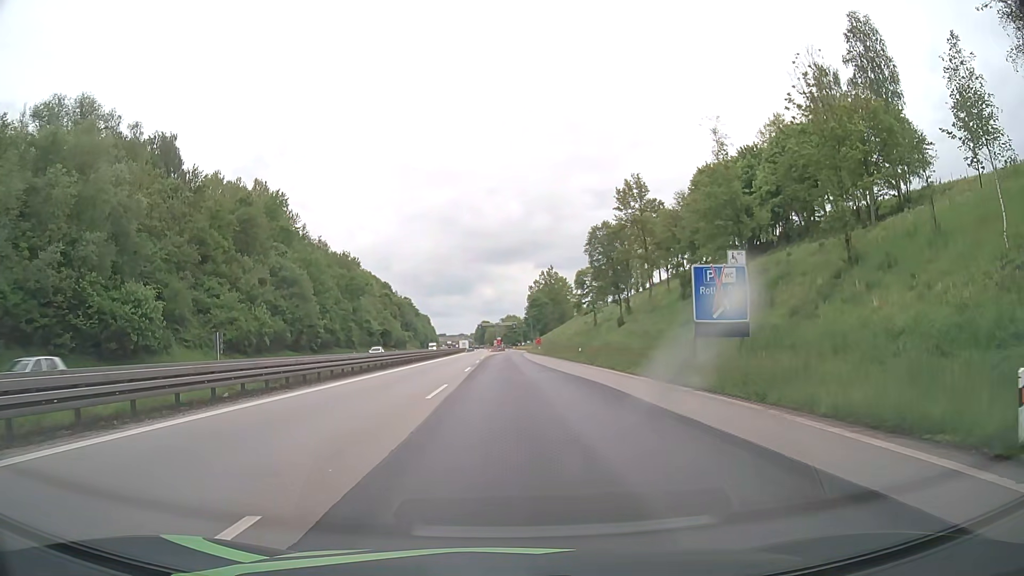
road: motorway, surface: asphalt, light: Day
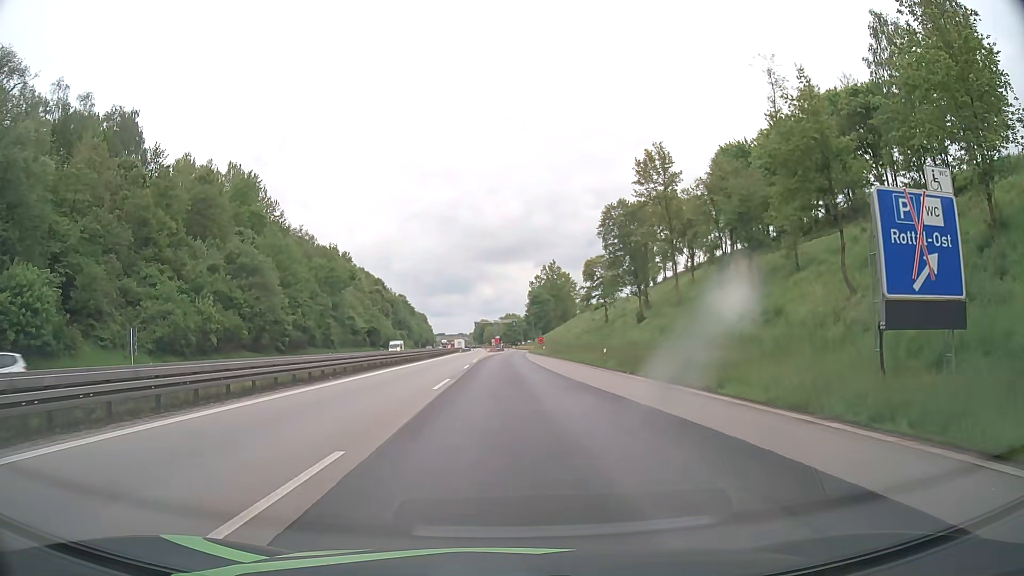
(-0.1, +14.8) m; 0°
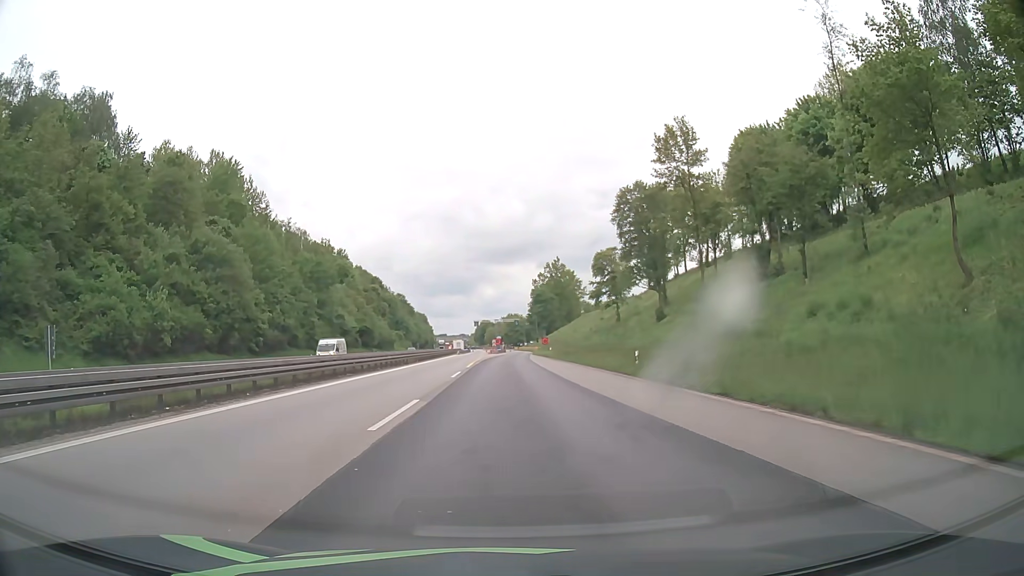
(0.0, +9.9) m; 0°
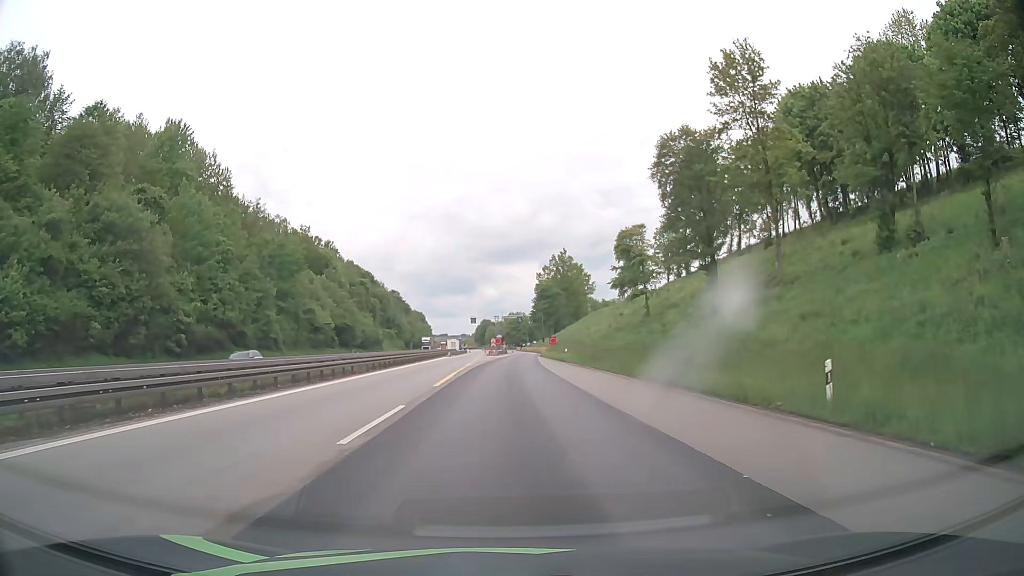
(-0.1, +19.7) m; 0°
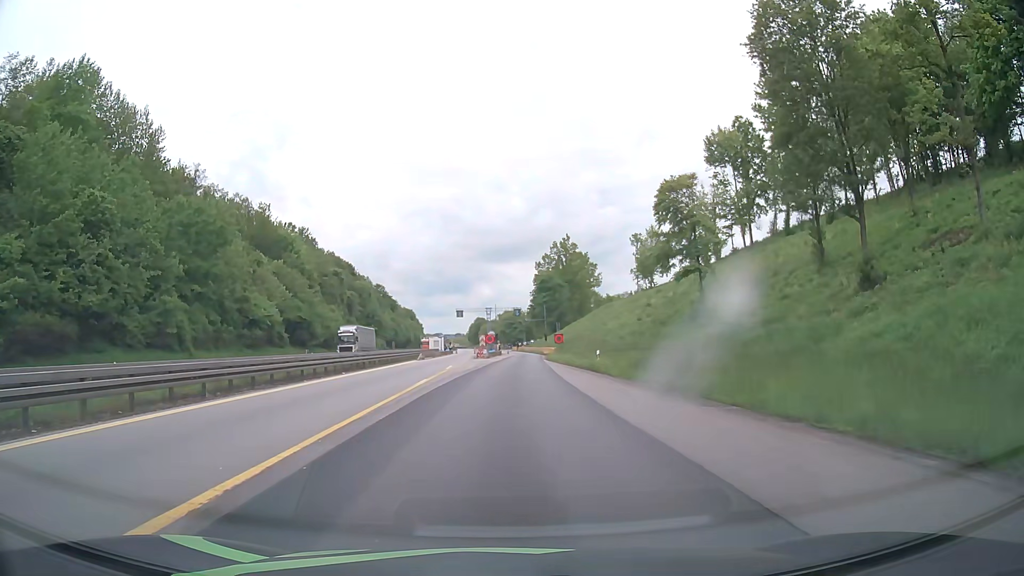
(+0.2, +24.7) m; 0°
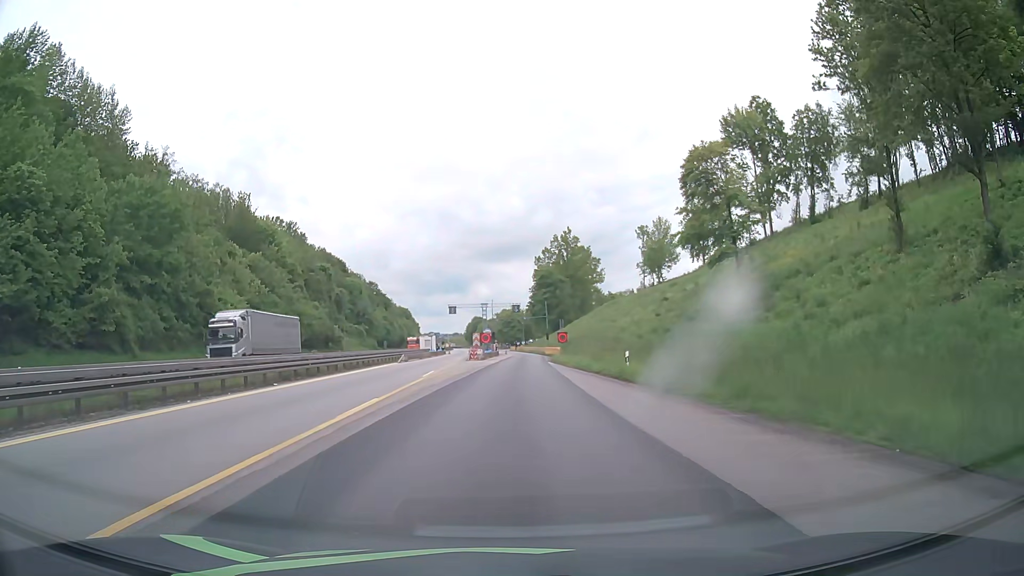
(0.0, +9.9) m; 0°
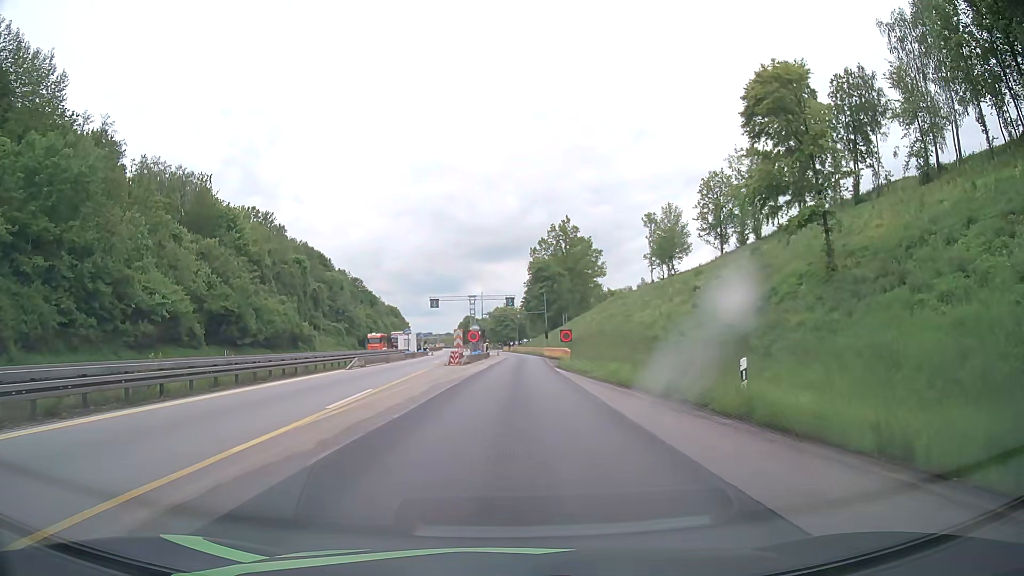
(+0.1, +14.8) m; +1°
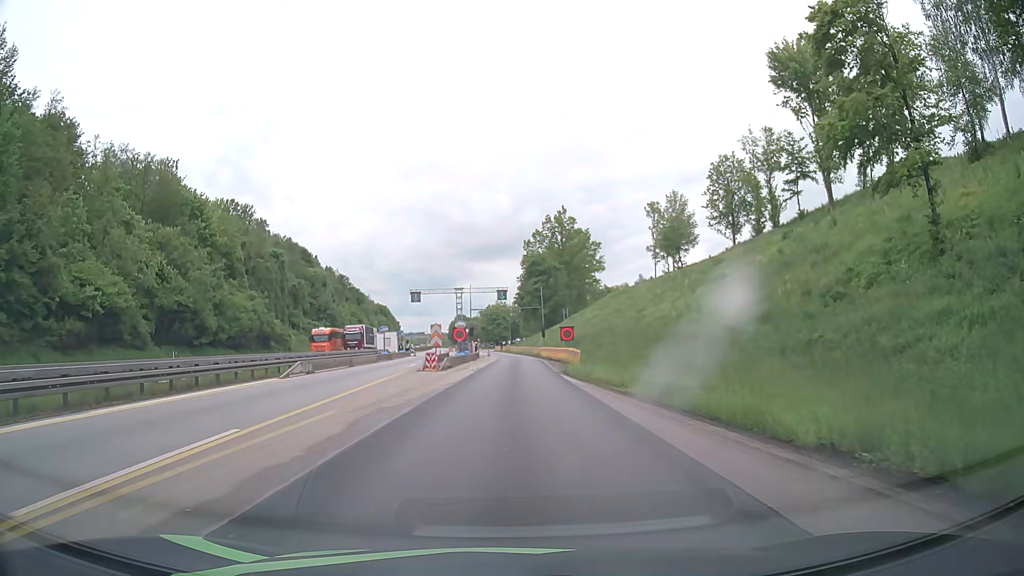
(0.0, +9.9) m; +1°
